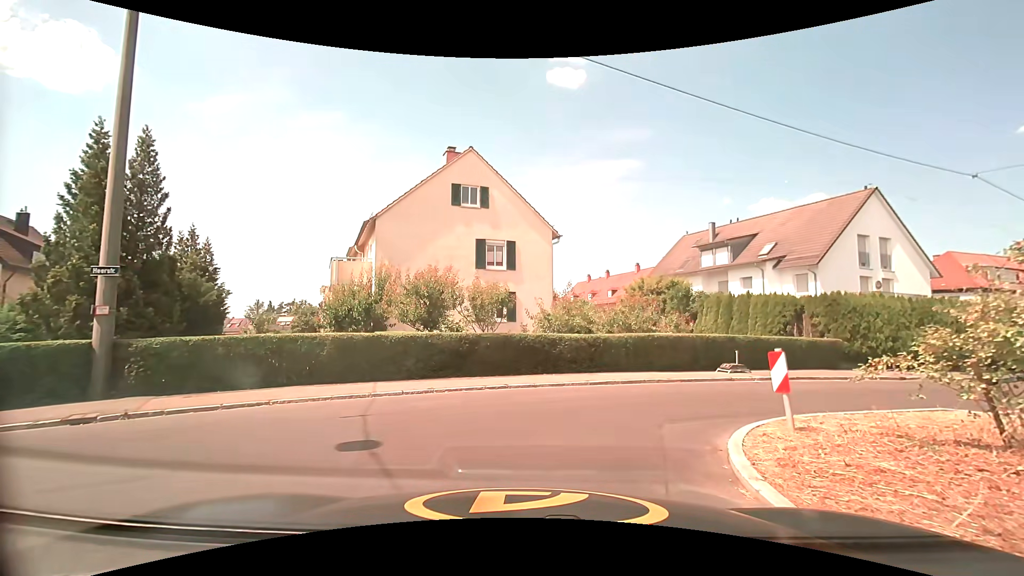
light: Day
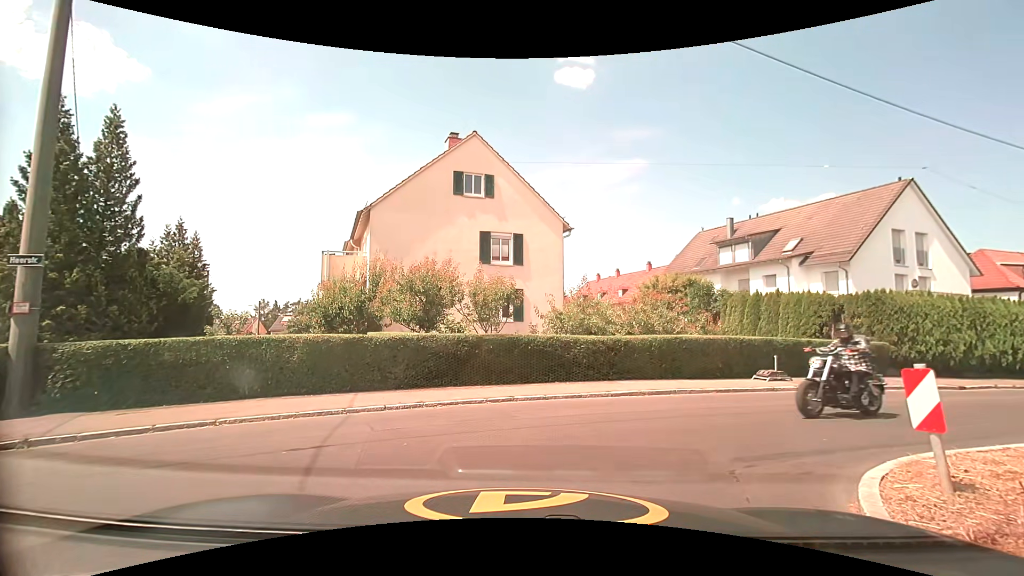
(0.0, +2.0) m; -1°
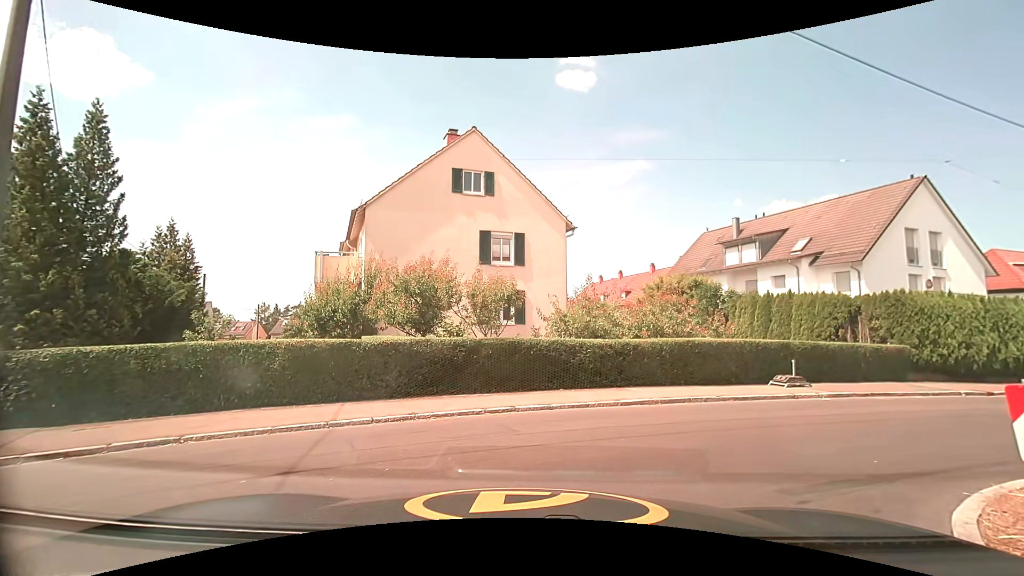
(0.0, +0.9) m; 0°
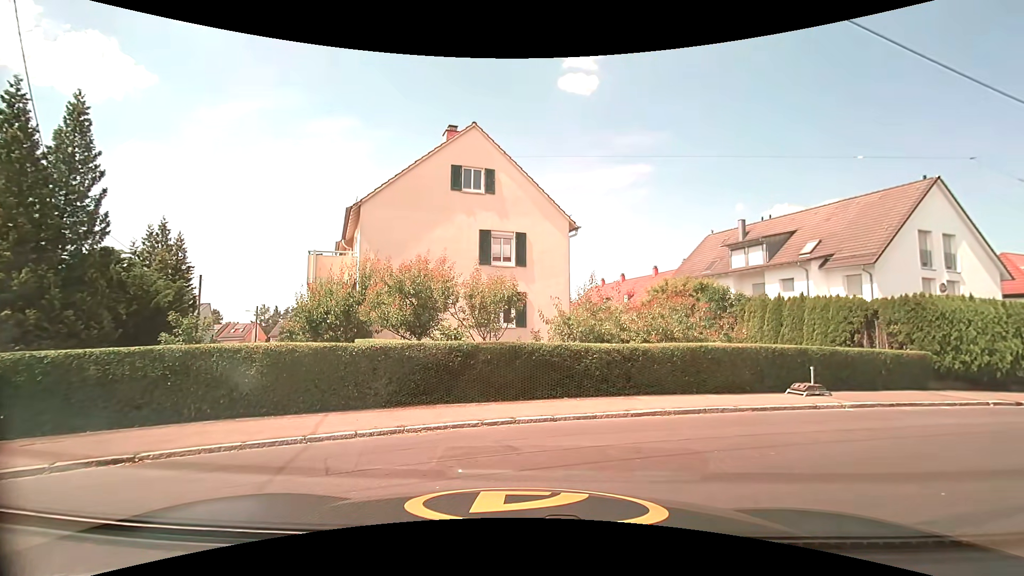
(0.0, +0.9) m; 0°
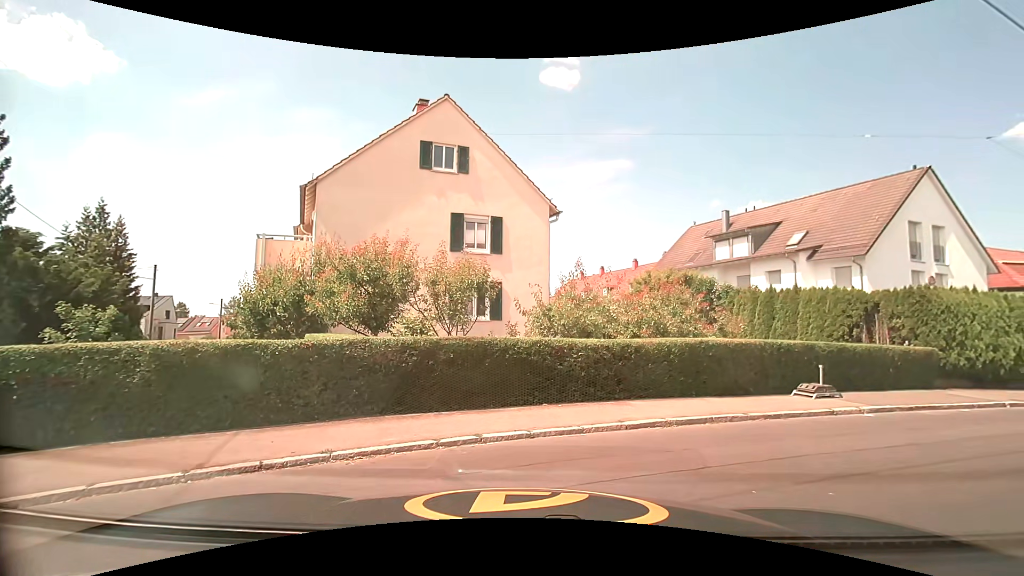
(0.0, +1.9) m; 0°
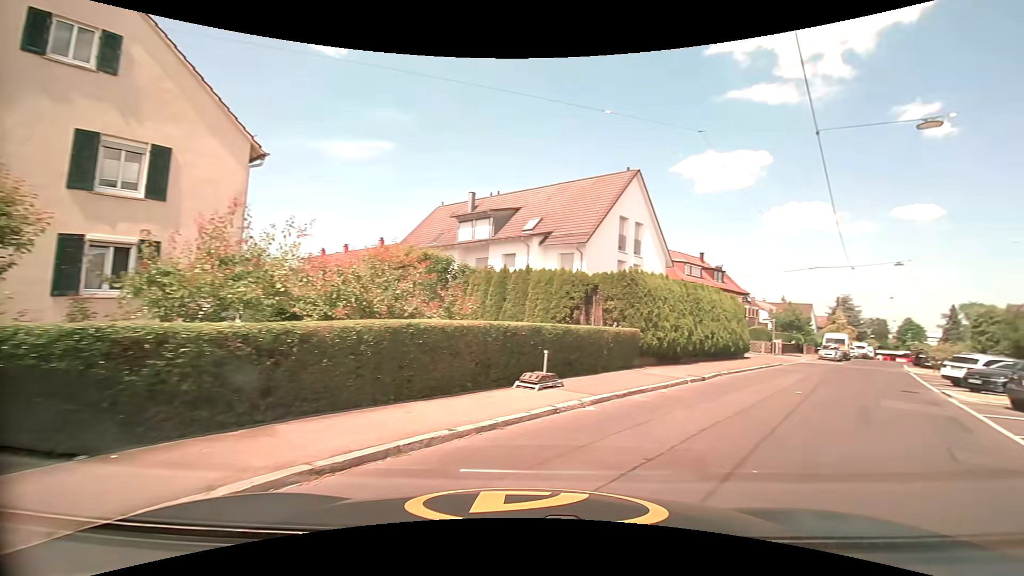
(+1.0, +3.9) m; +29°
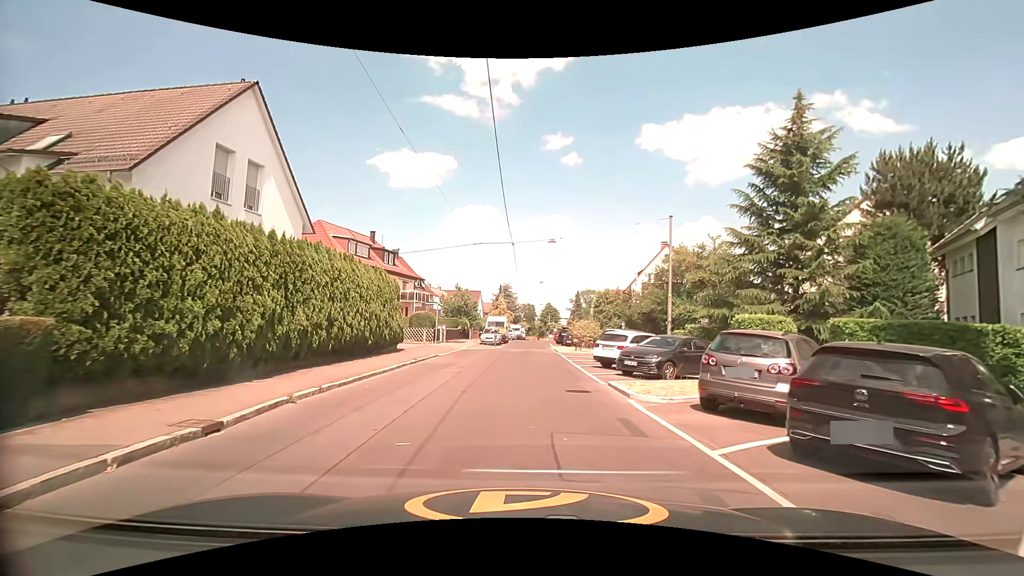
(+4.6, +8.9) m; +36°
(0, +10) (0, +20) (0, +30) (+1, +40) (+1, +50) (+2, +60) (+4, +70) (+4, +80) (+4, +90) (+5, +100) m
